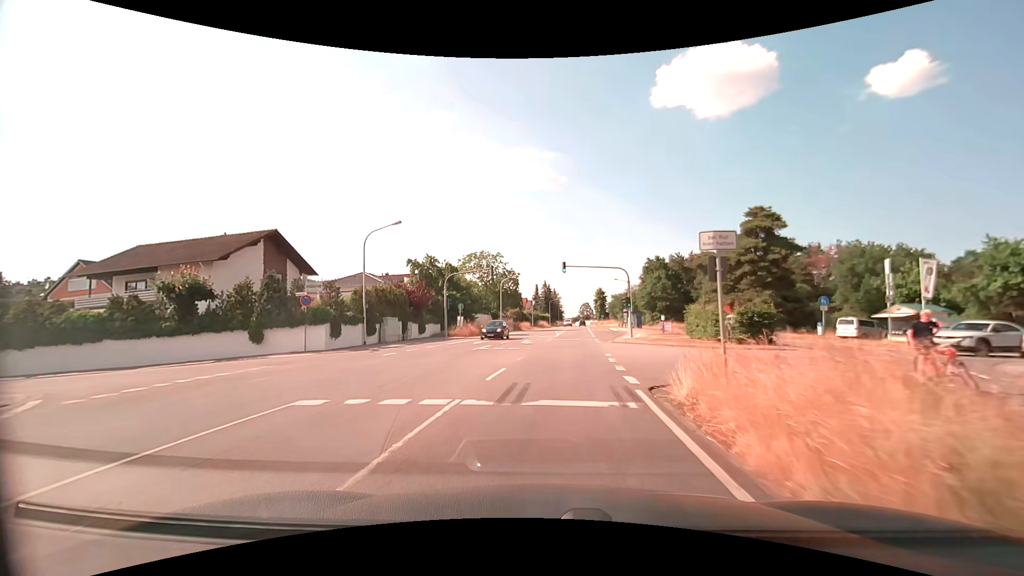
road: primary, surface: asphalt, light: Day
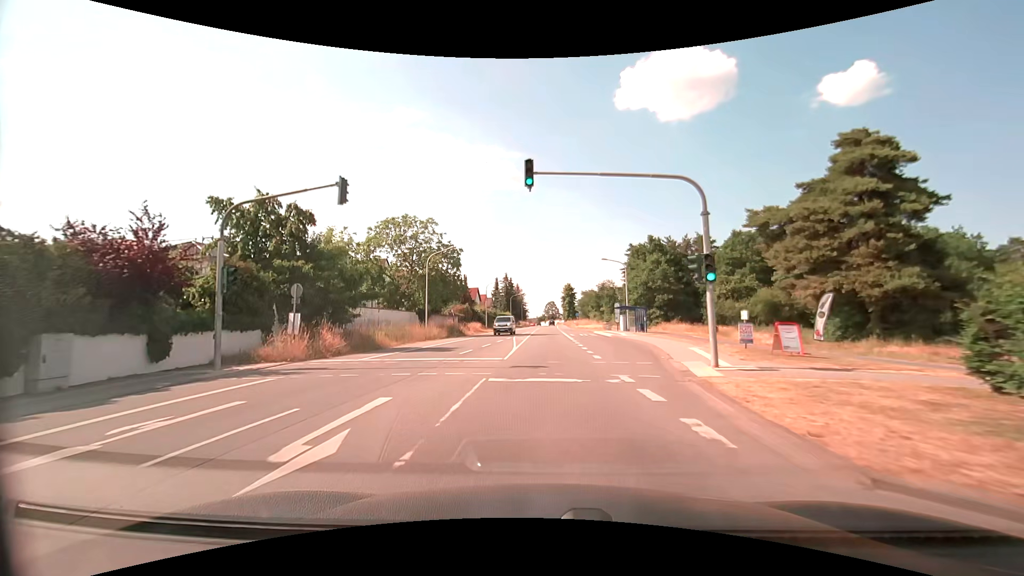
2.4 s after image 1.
(+0.9, +26.1) m; +4°
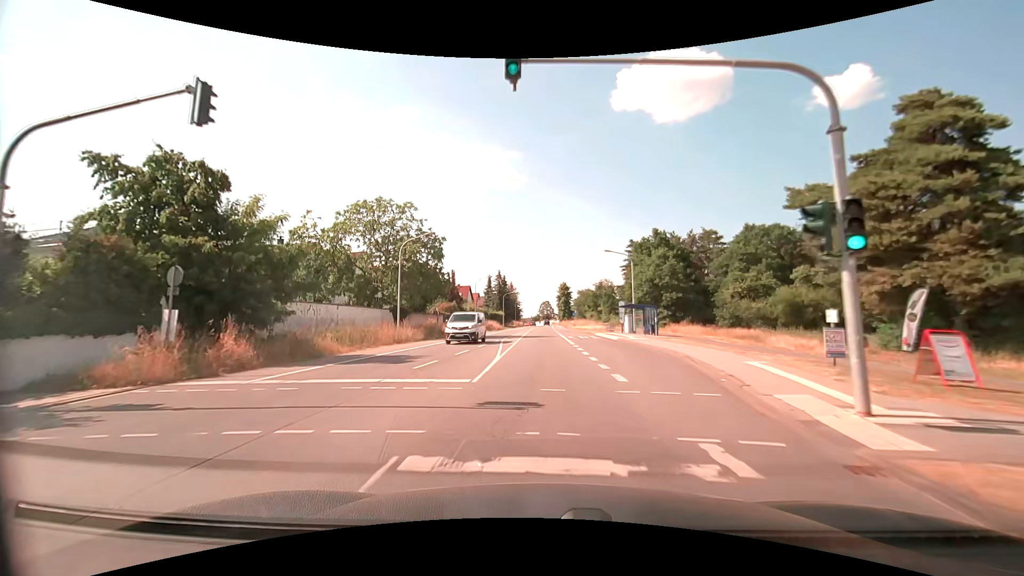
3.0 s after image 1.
(0.0, +6.7) m; 0°
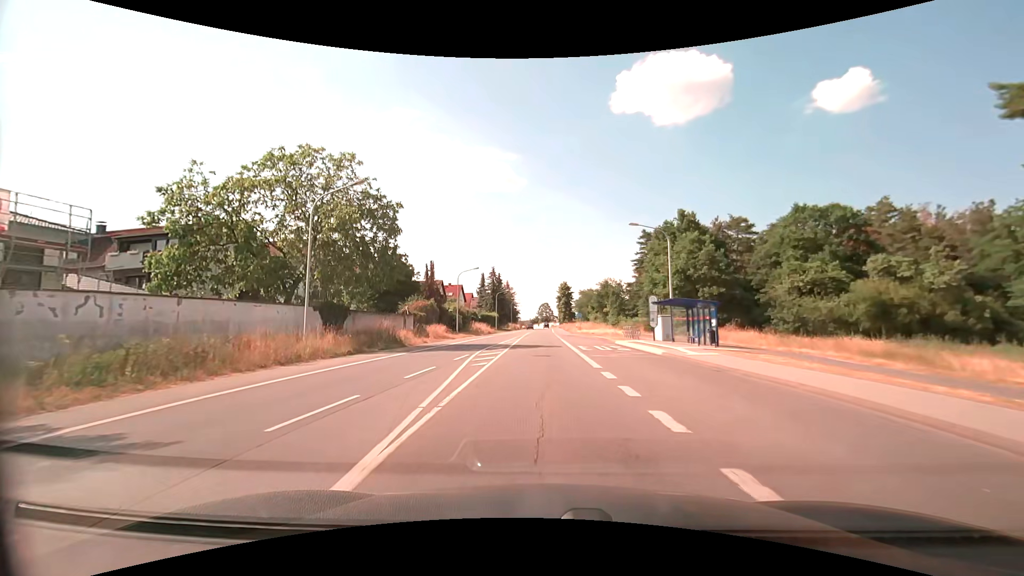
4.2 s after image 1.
(+0.1, +13.9) m; 0°
